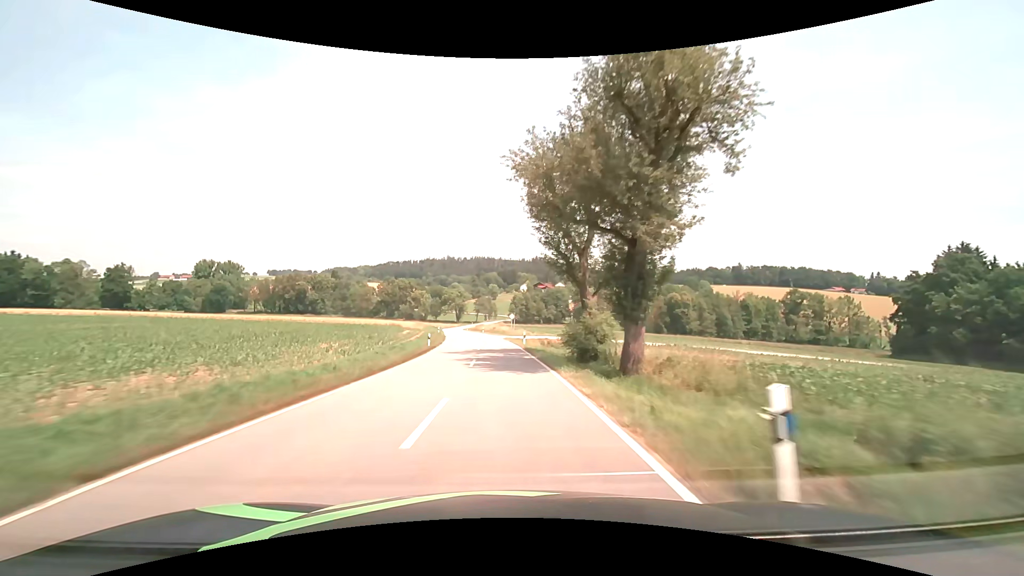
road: tertiary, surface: asphalt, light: Day
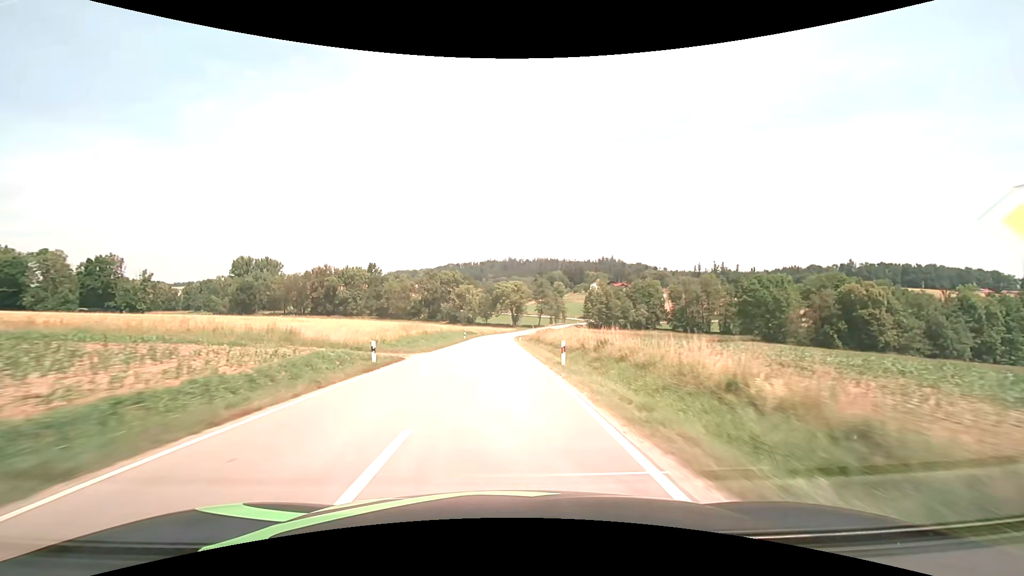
(-3.5, +63.6) m; -7°
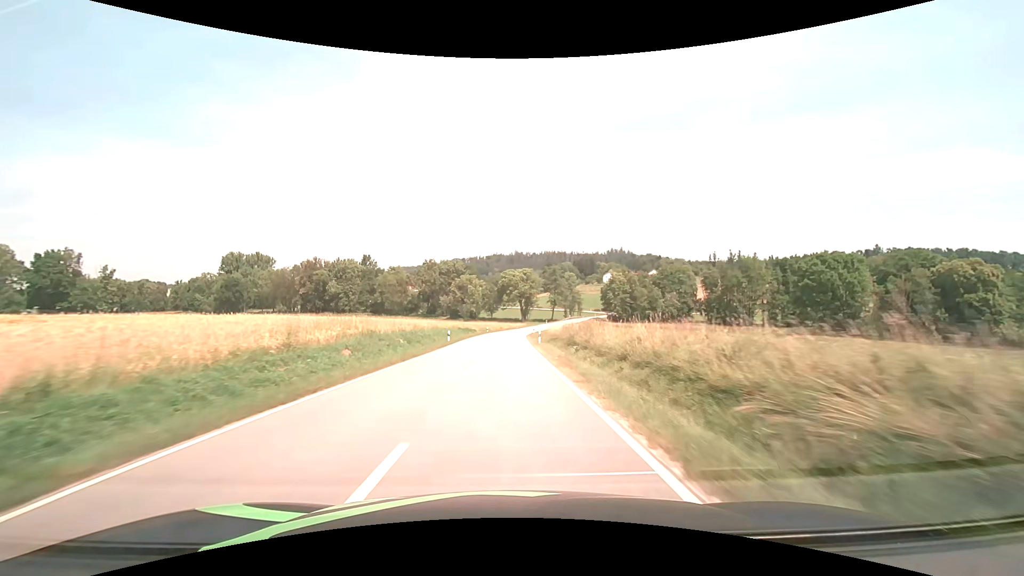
(-0.2, +24.8) m; -1°
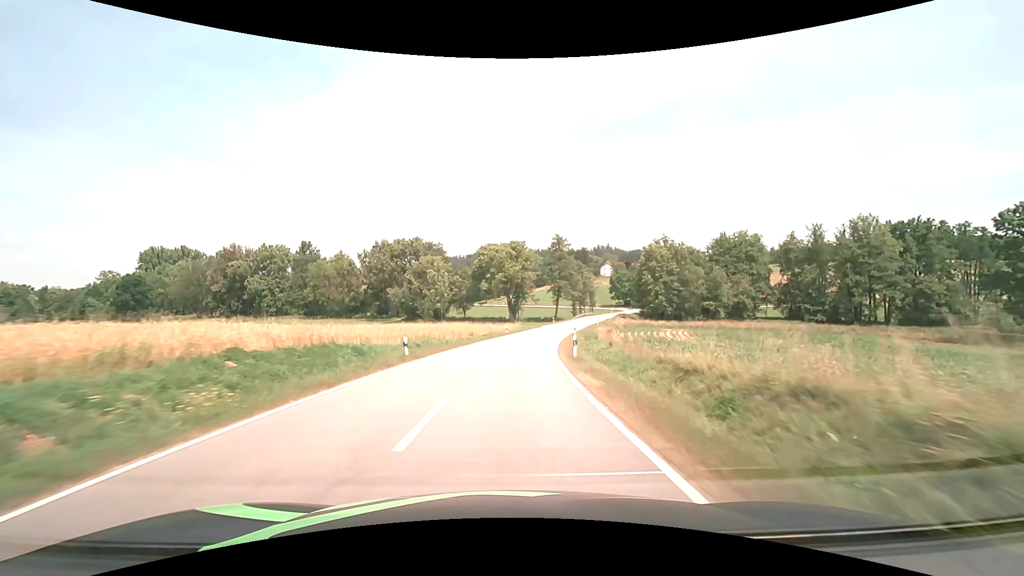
(+0.4, +56.0) m; +2°
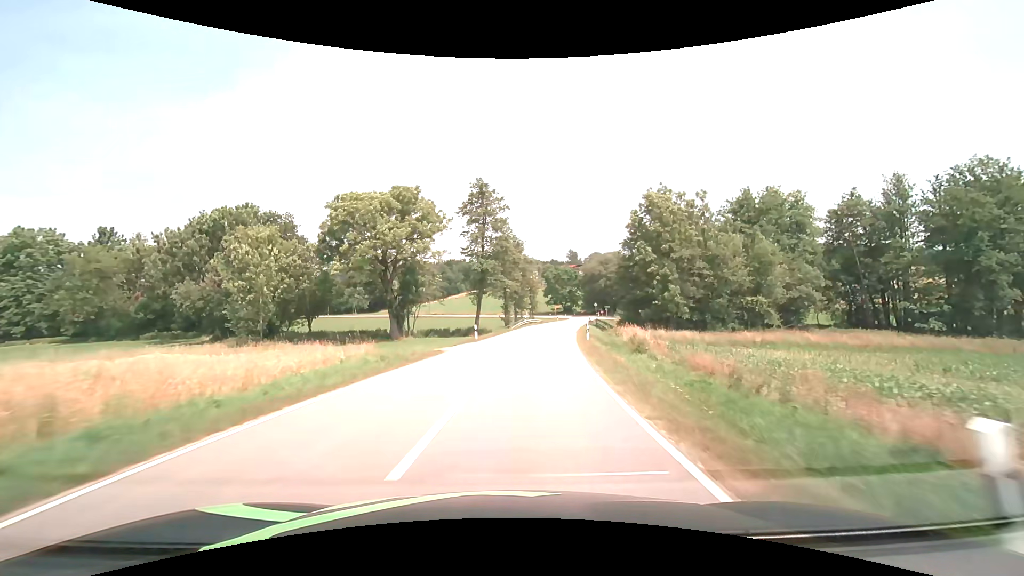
(+3.8, +48.3) m; +10°
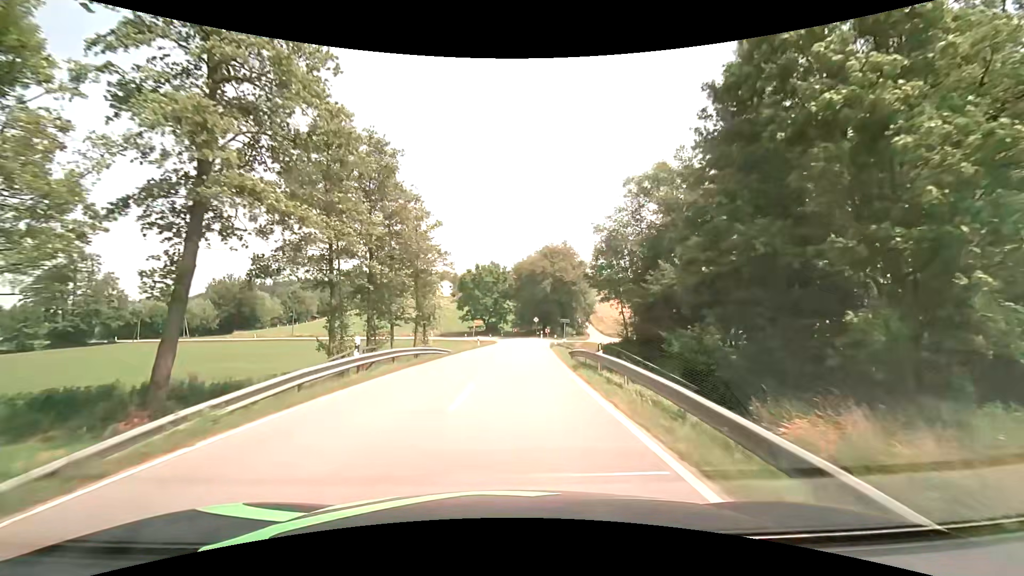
(+4.1, +43.8) m; +10°
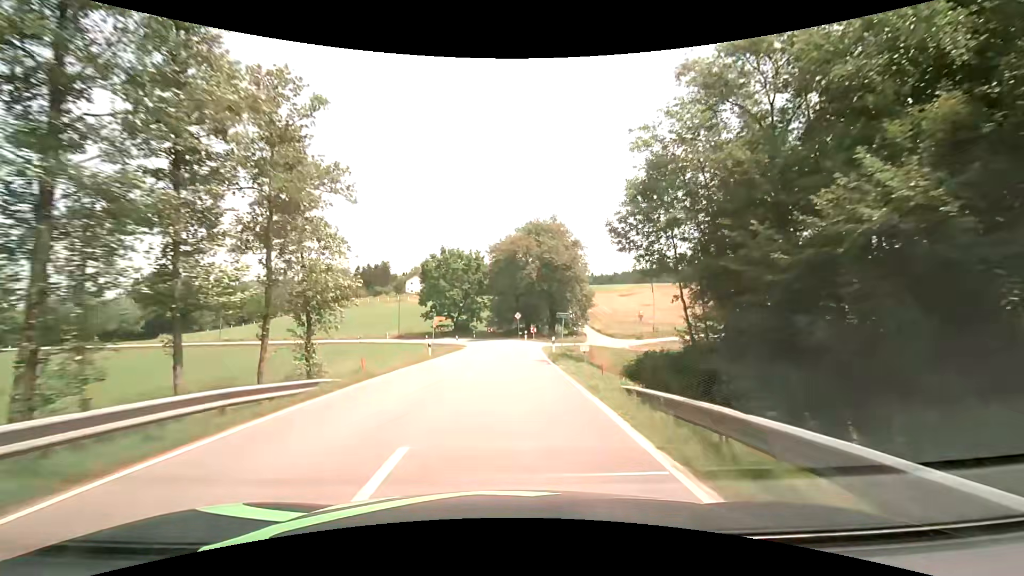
(+0.5, +18.4) m; +3°
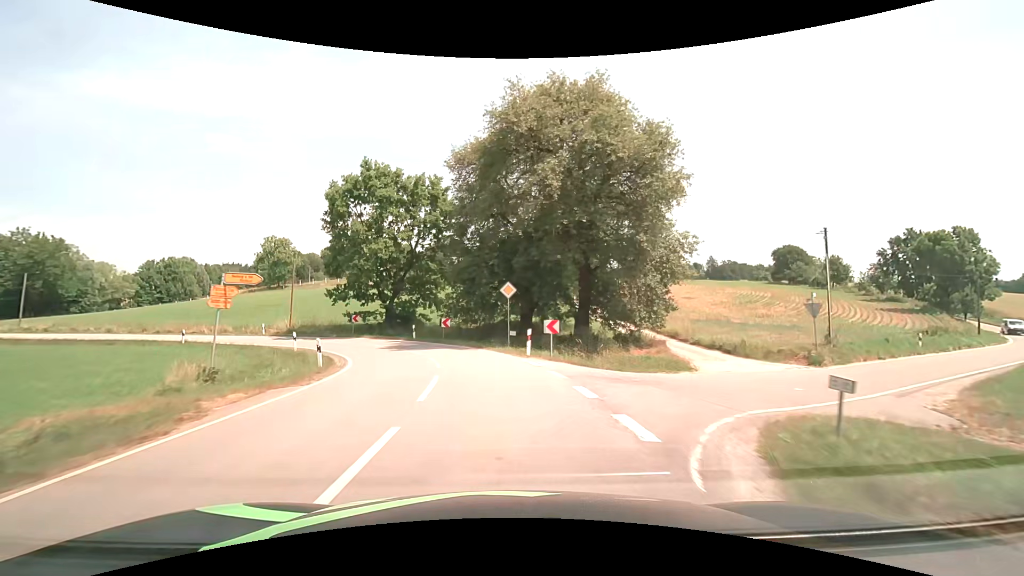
(+0.7, +35.3) m; +1°
(0, +10) (-2, +20) (-5, +29) (-12, +37) (-20, +42) (-30, +46) (-39, +50) (-48, +53) (-57, +57) (-67, +60) m
